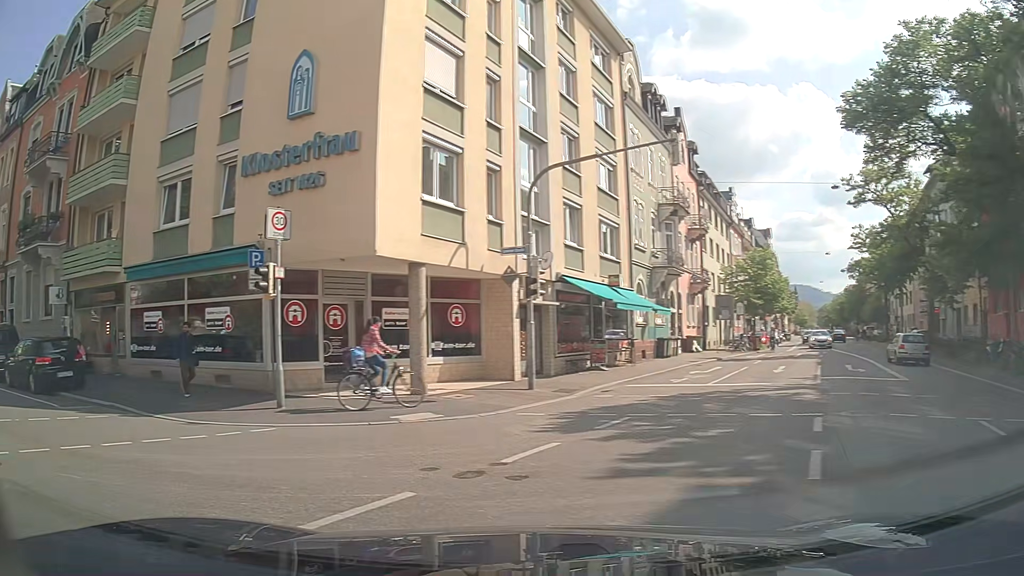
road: secondary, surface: asphalt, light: Day
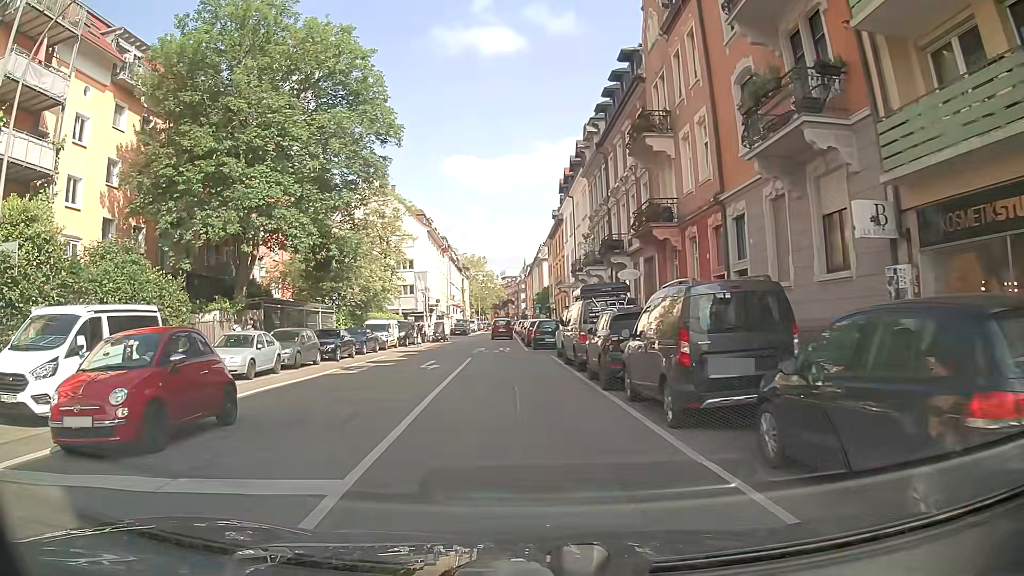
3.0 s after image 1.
(-8.8, +11.6) m; -59°
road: residential
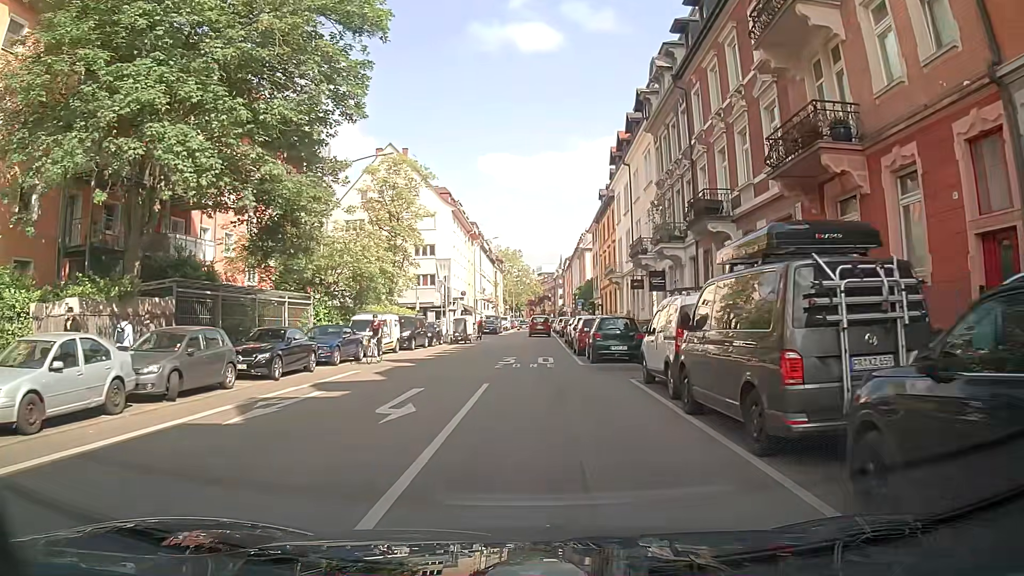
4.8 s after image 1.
(-0.6, +11.8) m; -2°
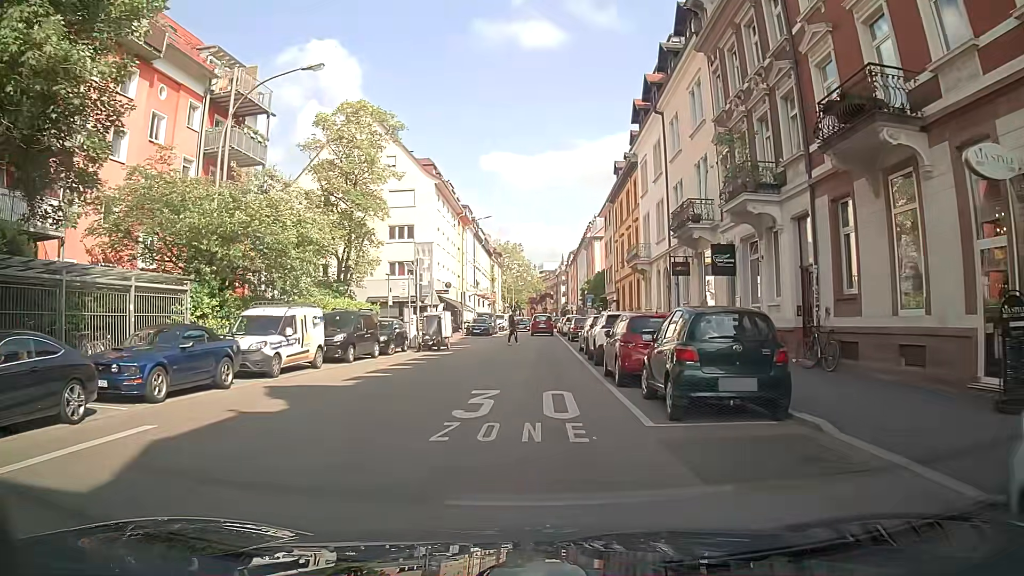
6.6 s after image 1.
(-0.3, +12.1) m; -1°
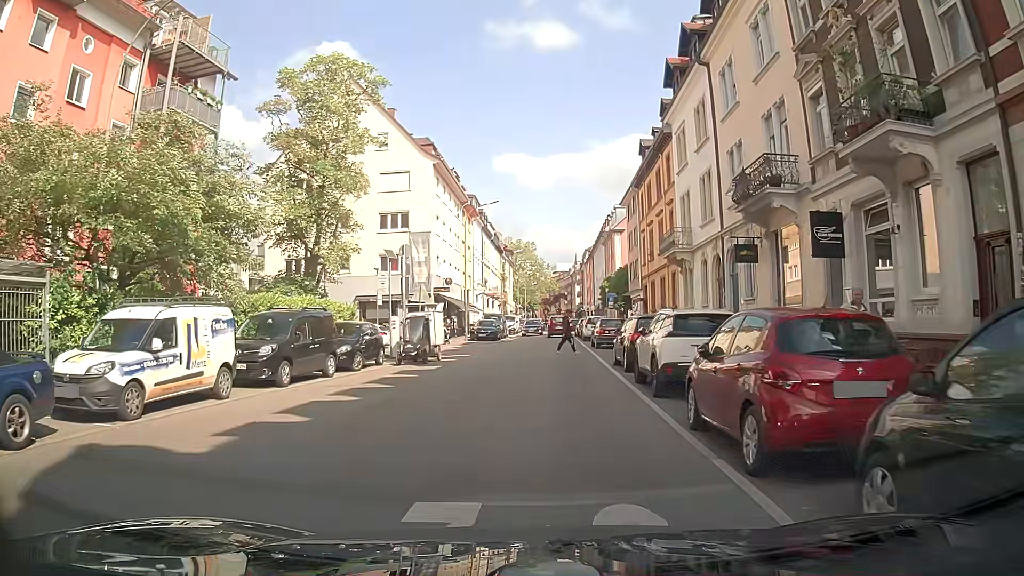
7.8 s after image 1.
(-0.1, +7.4) m; -1°
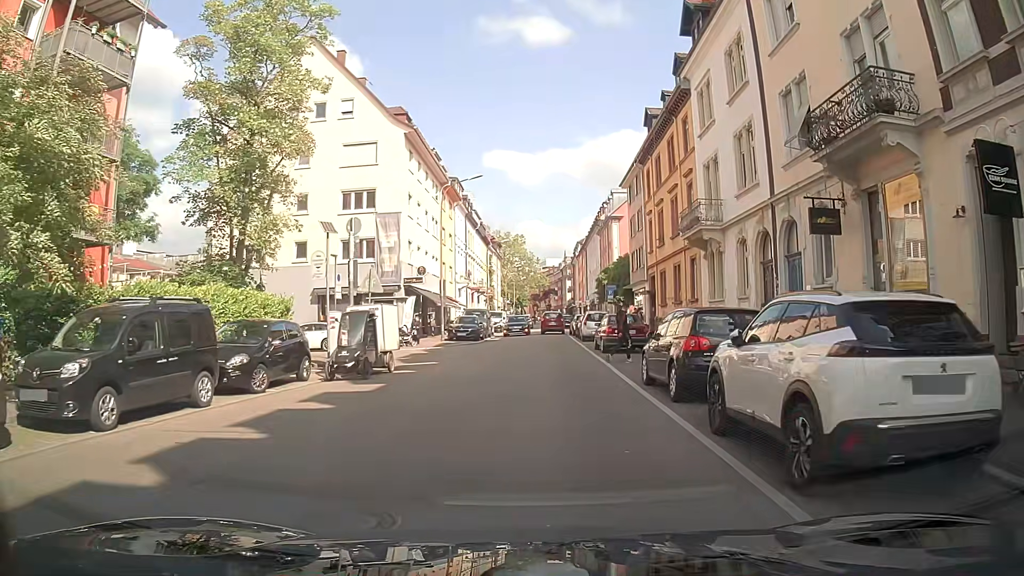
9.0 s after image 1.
(0.0, +6.9) m; +1°
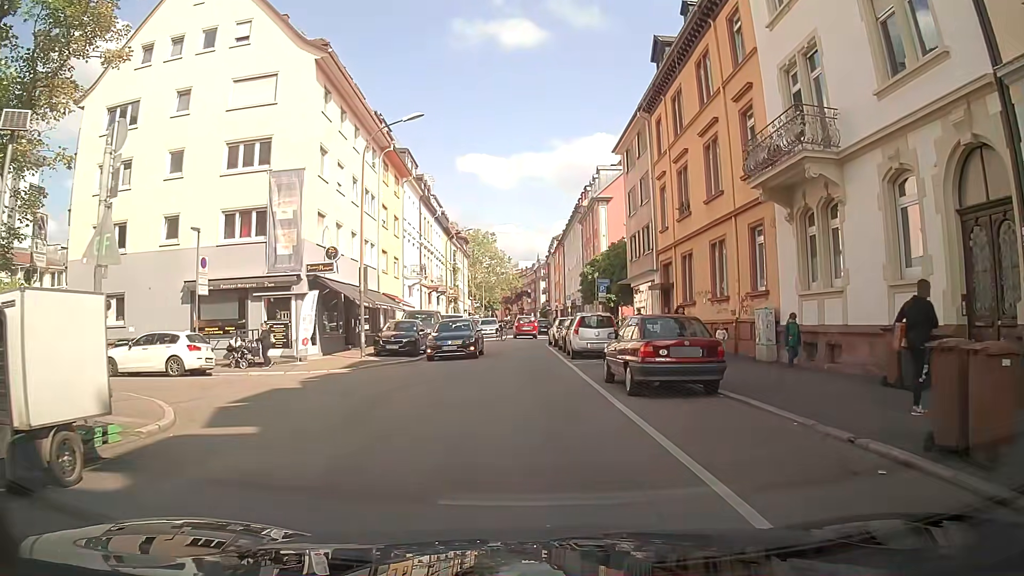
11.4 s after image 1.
(+0.1, +12.4) m; +2°
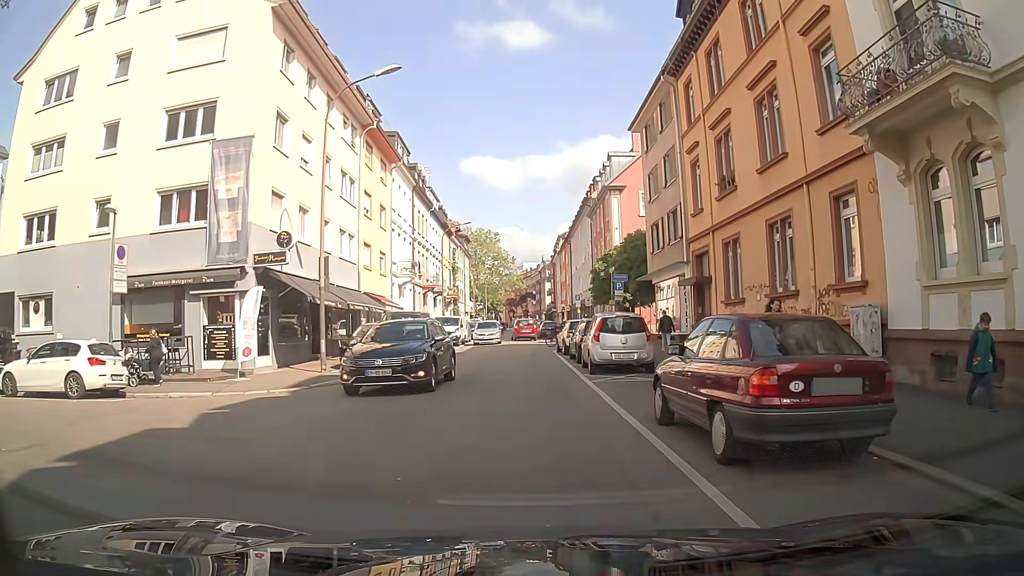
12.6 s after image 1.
(-0.1, +5.5) m; -2°
